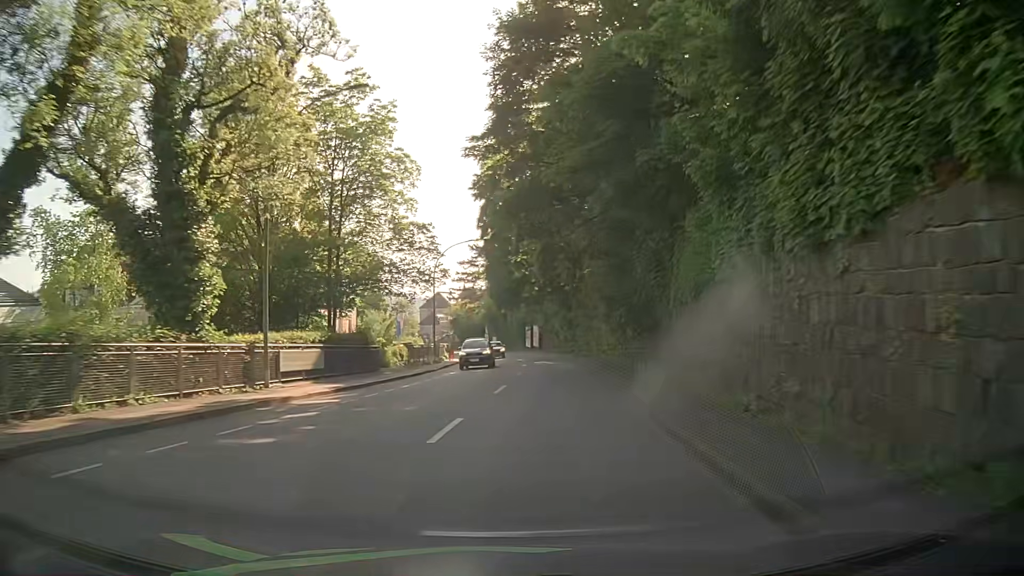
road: tertiary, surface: asphalt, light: Day
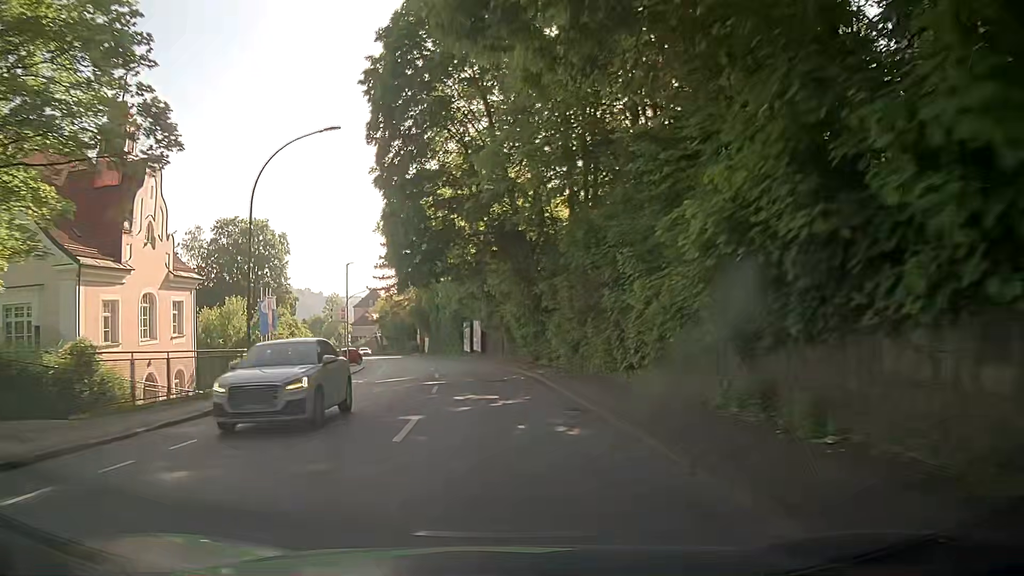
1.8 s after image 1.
(+1.9, +26.8) m; +5°
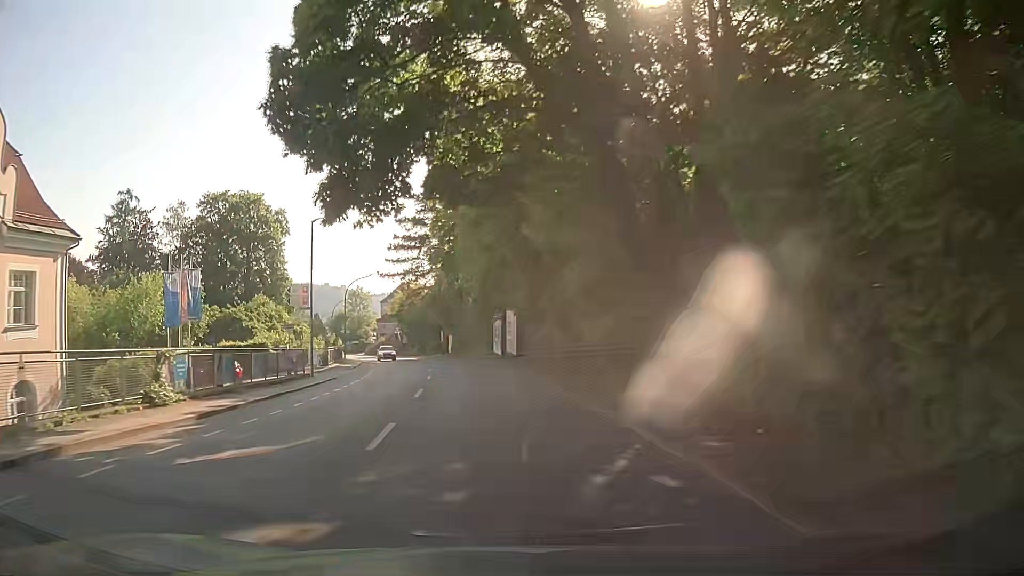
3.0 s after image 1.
(-0.7, +18.7) m; -4°
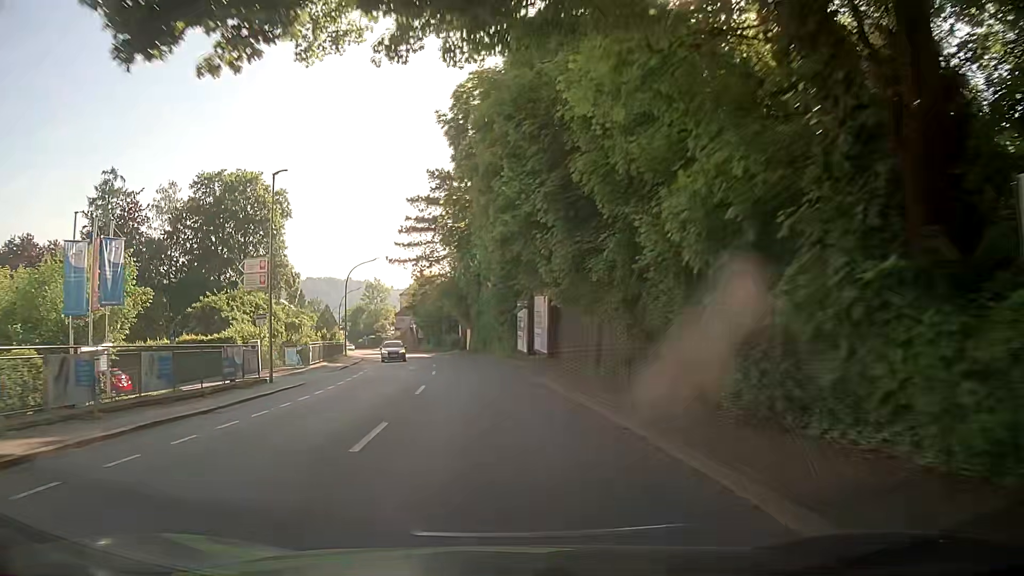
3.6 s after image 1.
(-0.1, +9.4) m; -1°
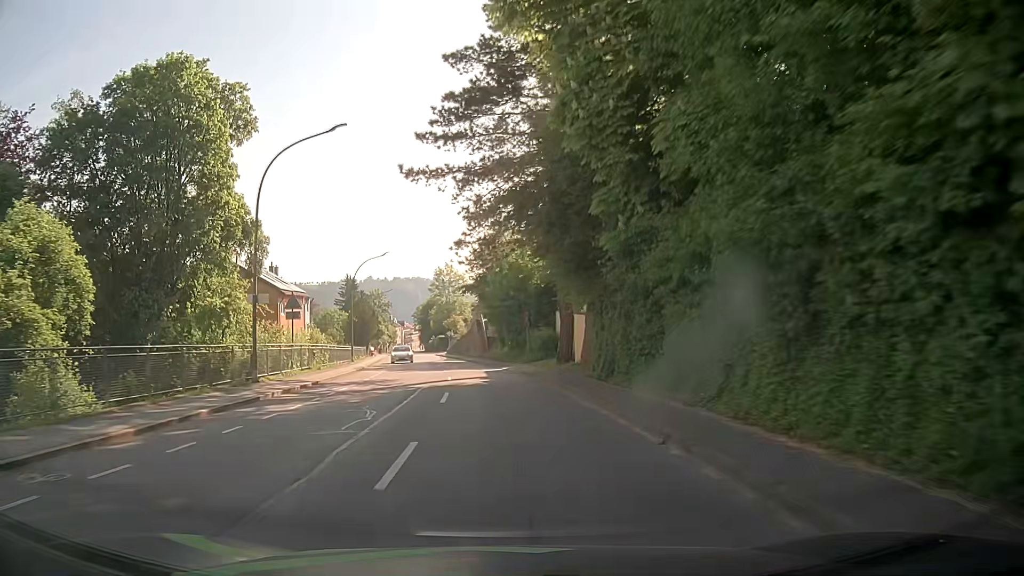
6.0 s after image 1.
(-3.3, +38.0) m; -9°
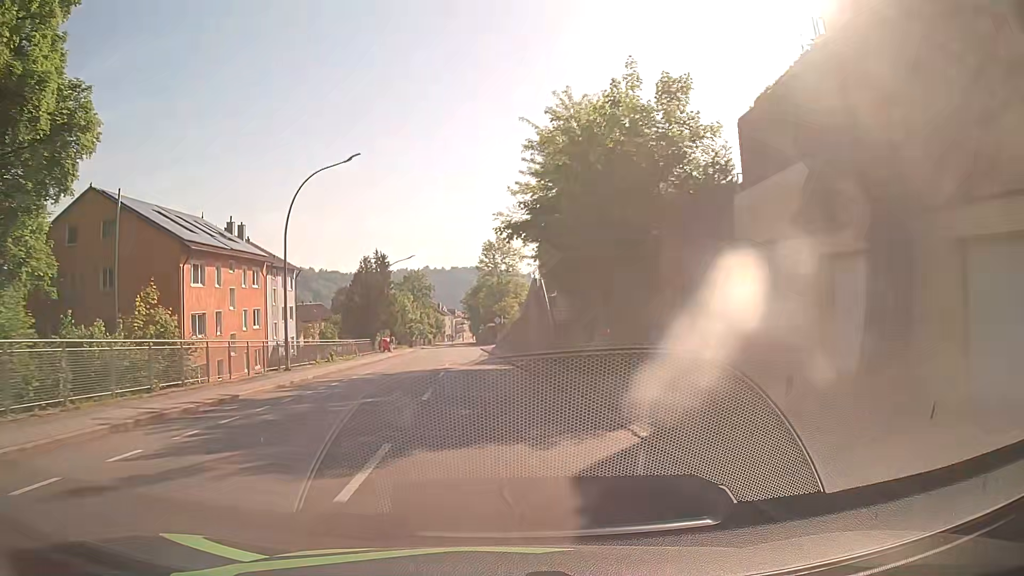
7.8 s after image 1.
(-0.9, +27.6) m; -5°
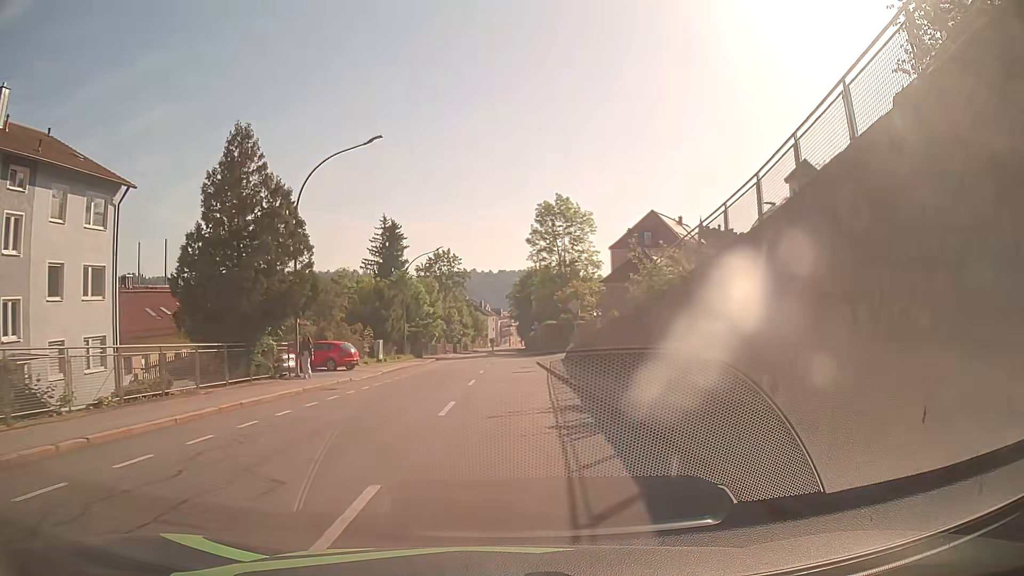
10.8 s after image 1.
(-1.7, +37.8) m; -4°
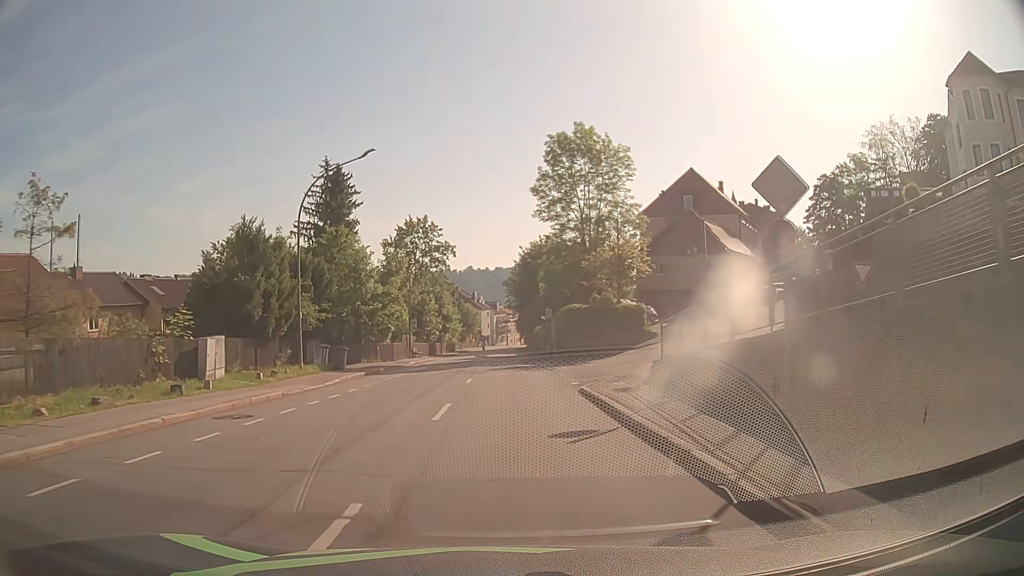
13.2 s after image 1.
(+0.2, +27.7) m; 0°
(0, +10) (0, +20) (0, +30) (0, +40) (0, +50) (0, +60) (0, +70) (0, +80) (0, +90) (0, +100) m
